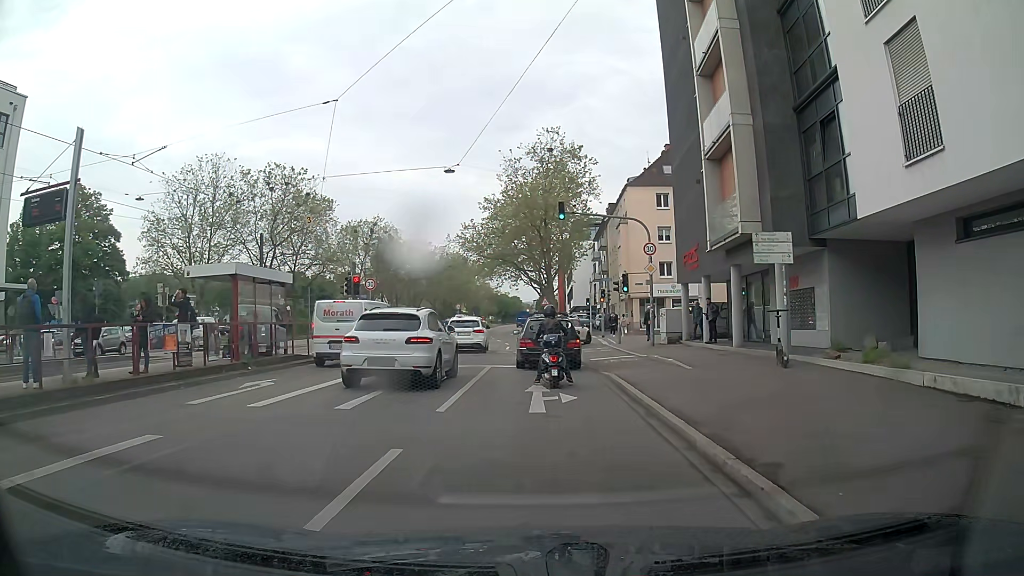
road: primary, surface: asphalt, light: Day
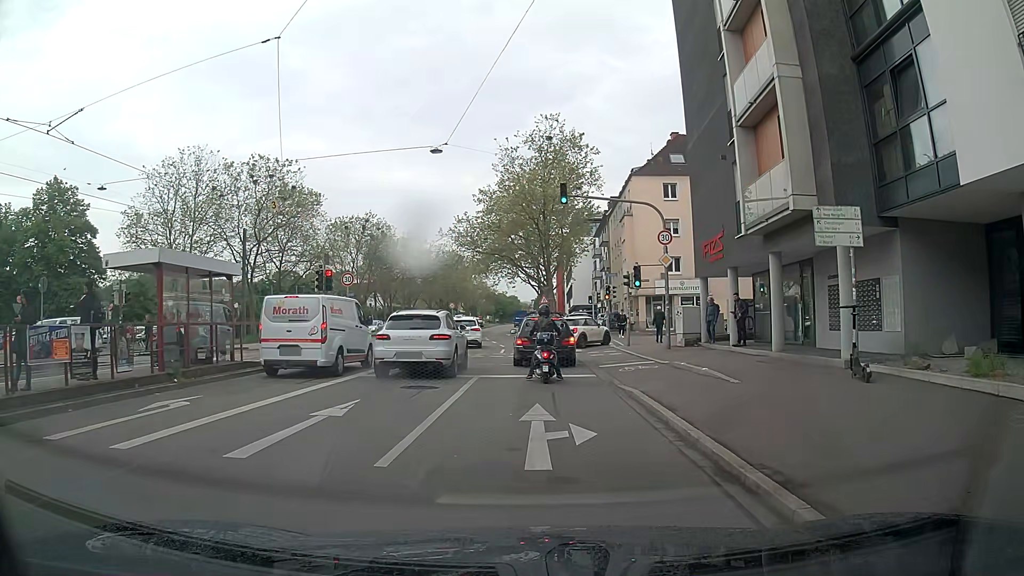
(+0.1, +4.0) m; +1°
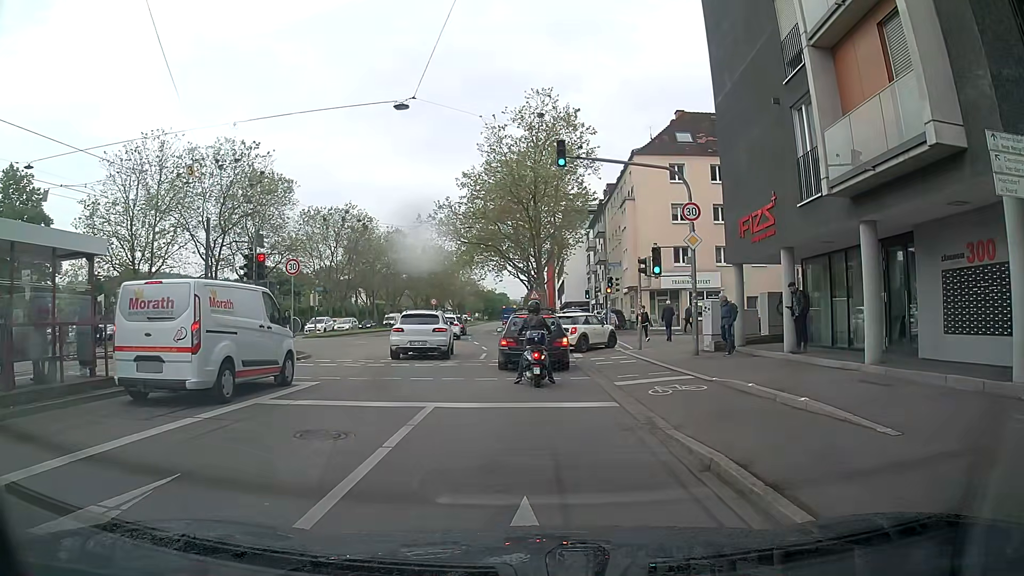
(0.0, +5.9) m; +2°
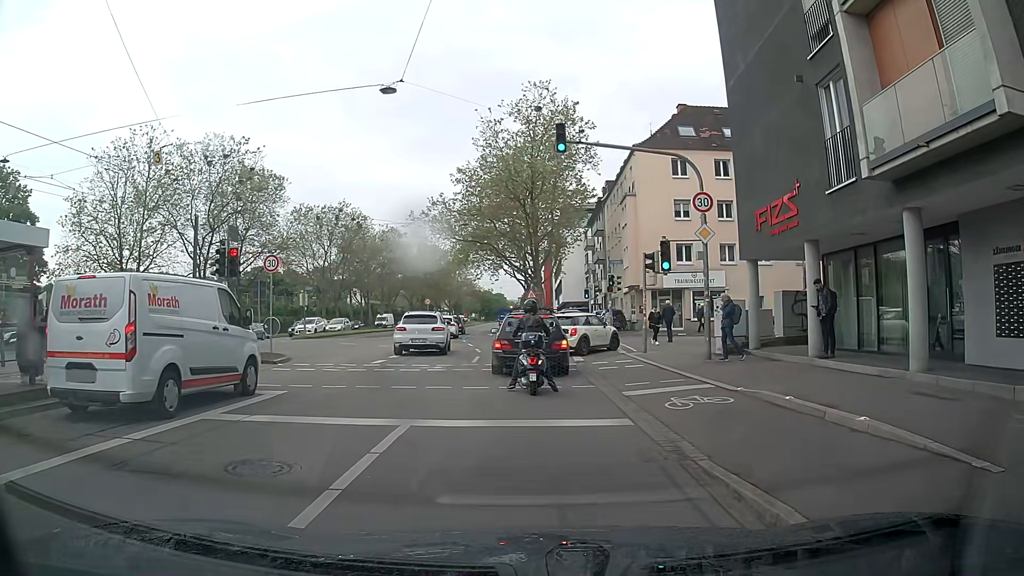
(0.0, +1.8) m; -1°
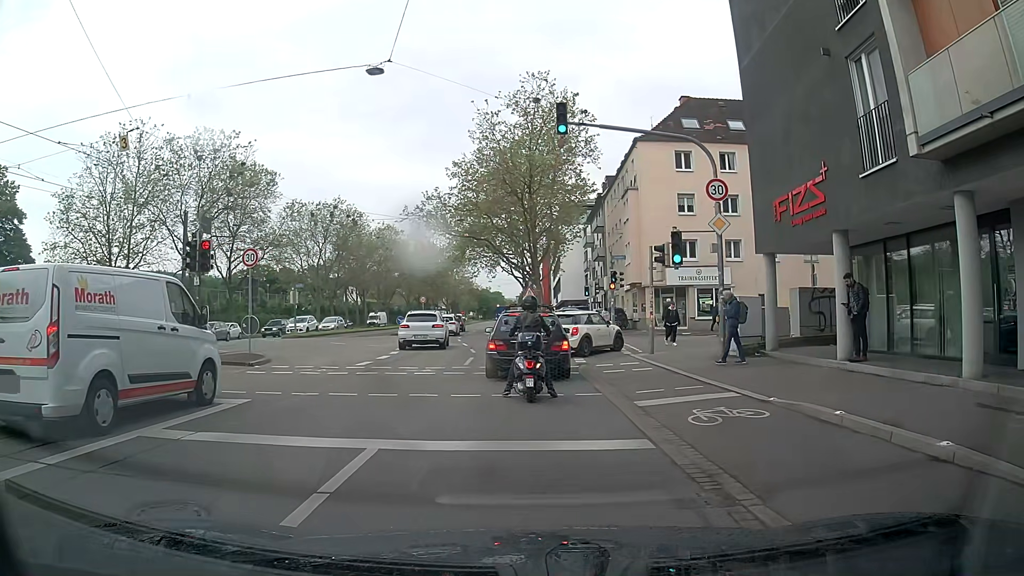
(0.0, +1.6) m; 0°
